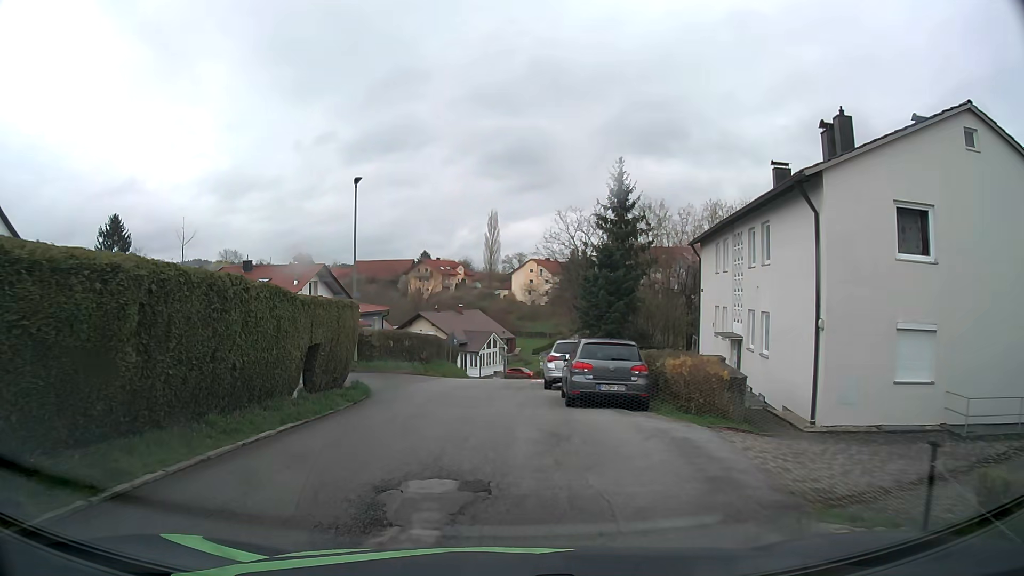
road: residential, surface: asphalt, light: Day
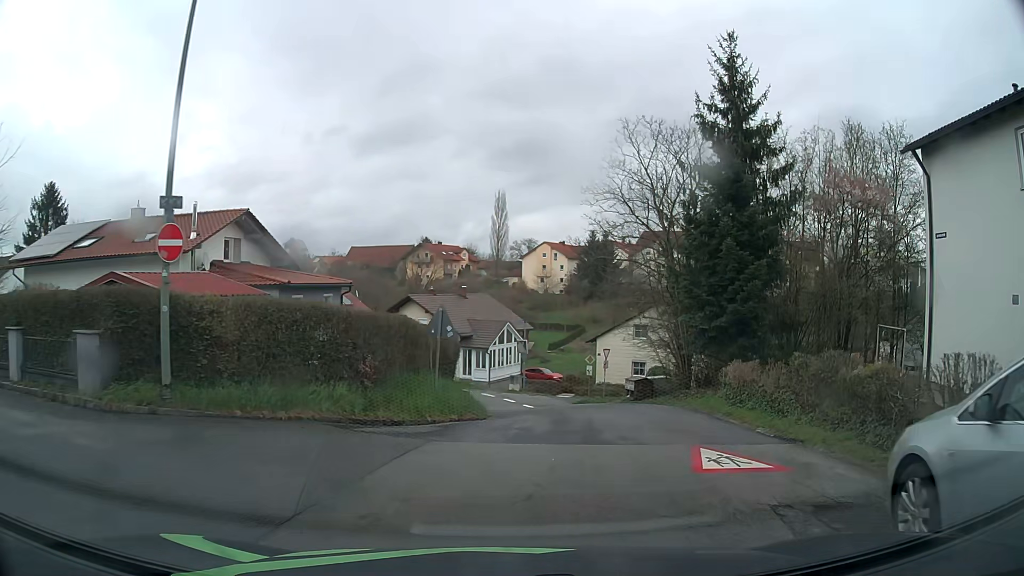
(-1.5, +19.2) m; -1°
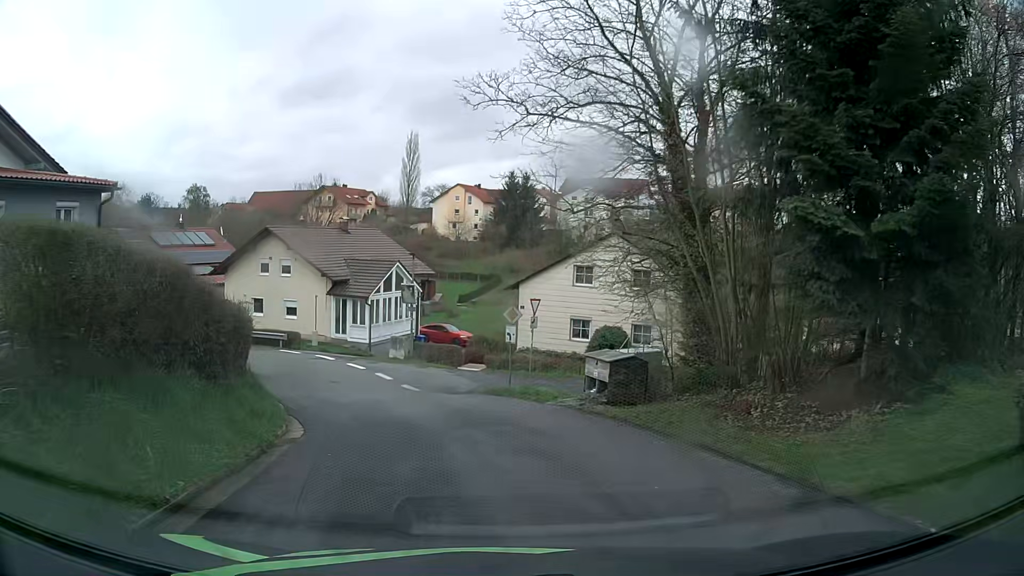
(+1.2, +14.8) m; +6°
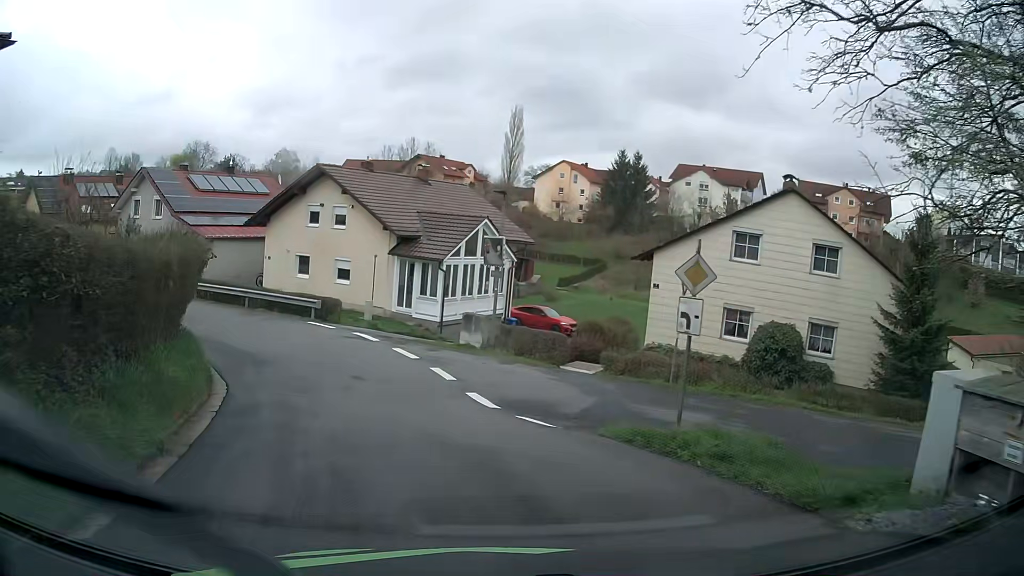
(-0.6, +10.0) m; -7°
(-1, +10) (-4, +19) (-12, +26) (-21, +29) (-30, +34) (-39, +39) (-48, +43) (-57, +48) (-66, +52) (-76, +54) m
